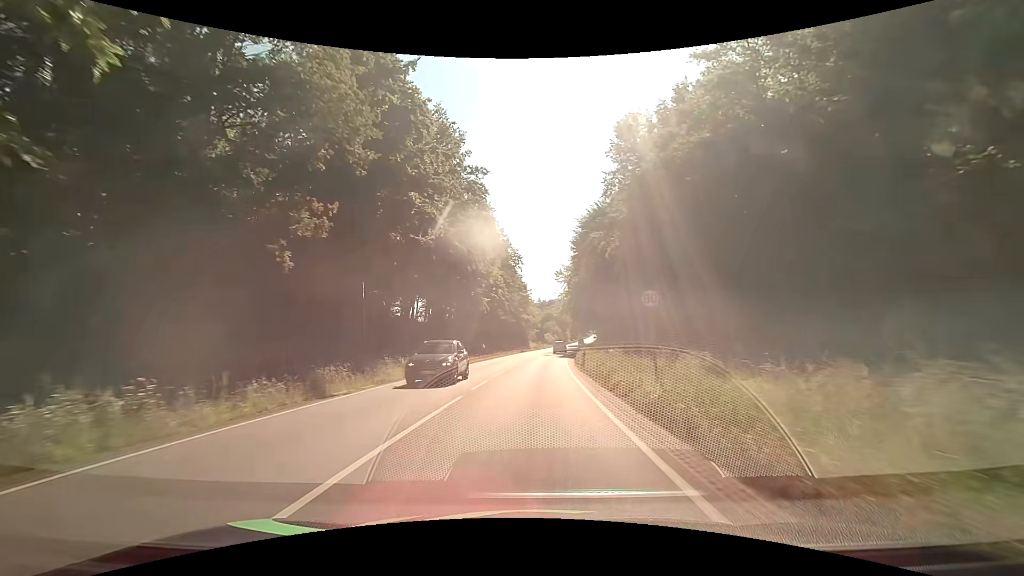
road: primary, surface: asphalt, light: Day
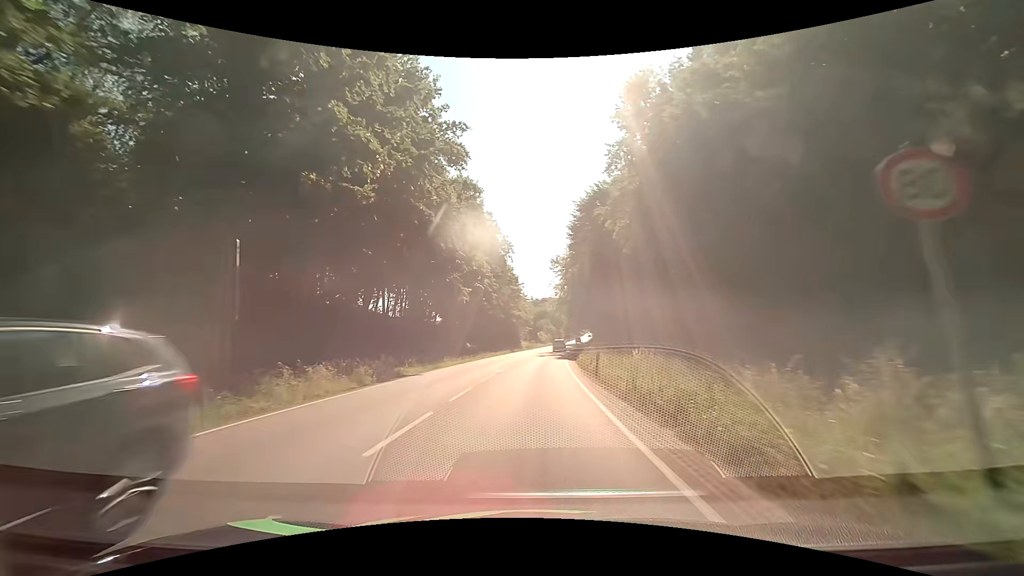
(+0.1, +9.5) m; +1°
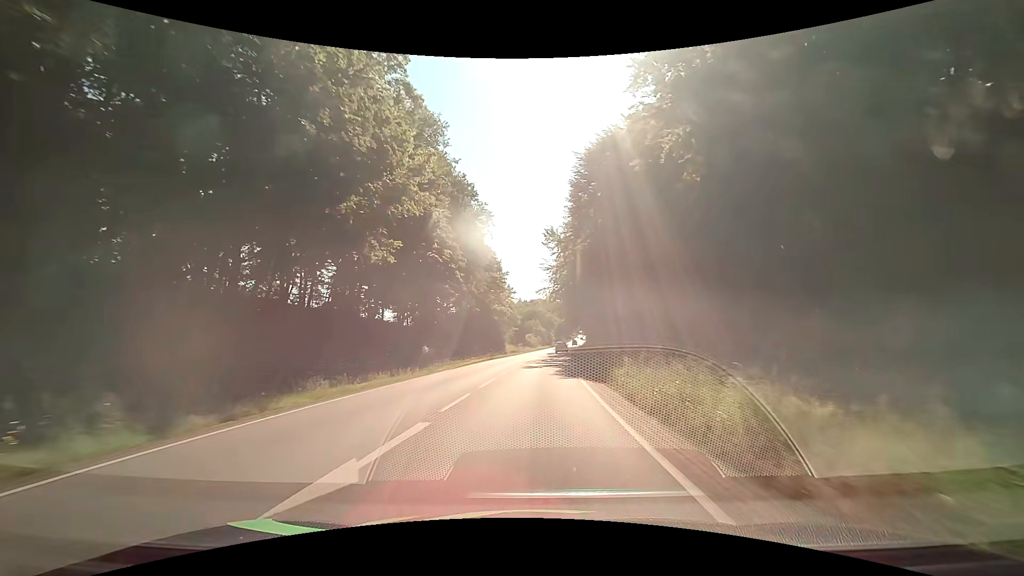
(+0.1, +19.7) m; +1°
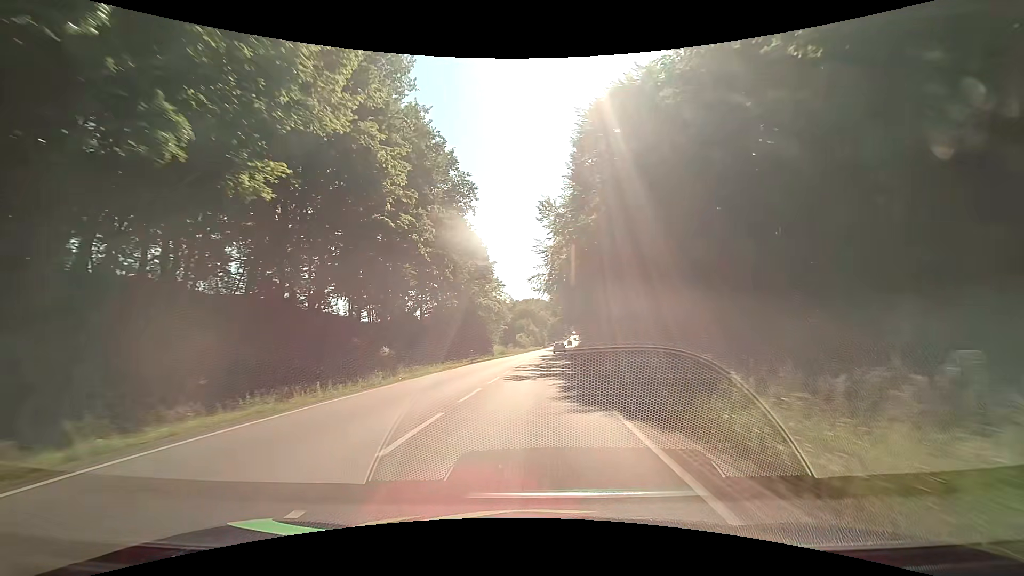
(0.0, +10.2) m; +1°
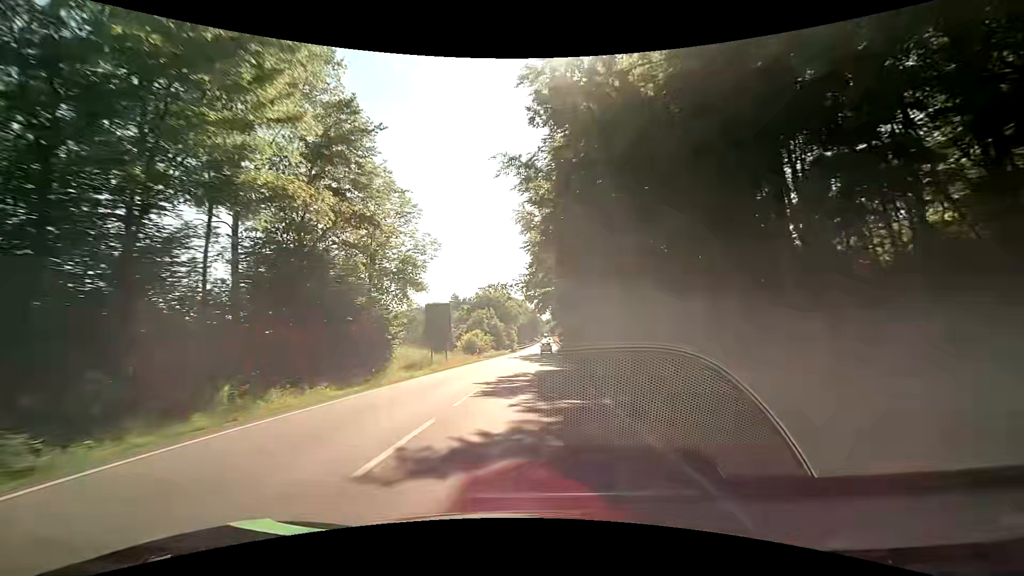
(+1.4, +43.0) m; +4°
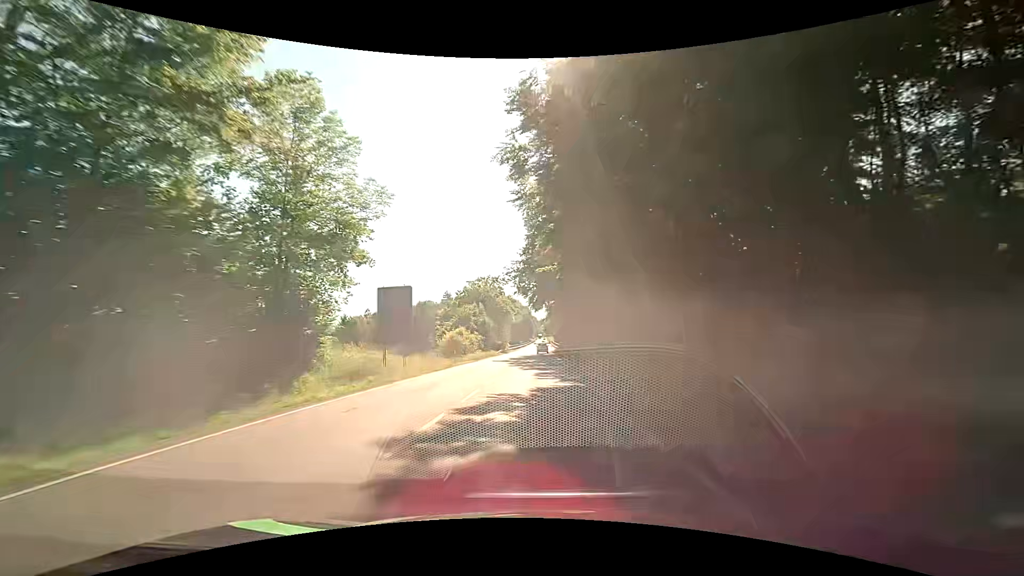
(0.0, +11.3) m; -1°
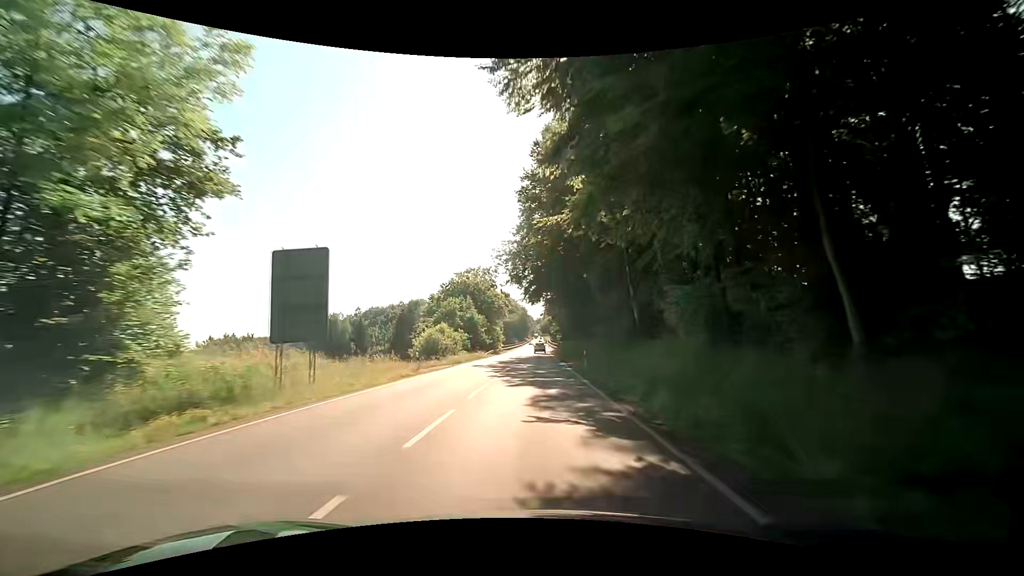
(+0.2, +11.4) m; +1°
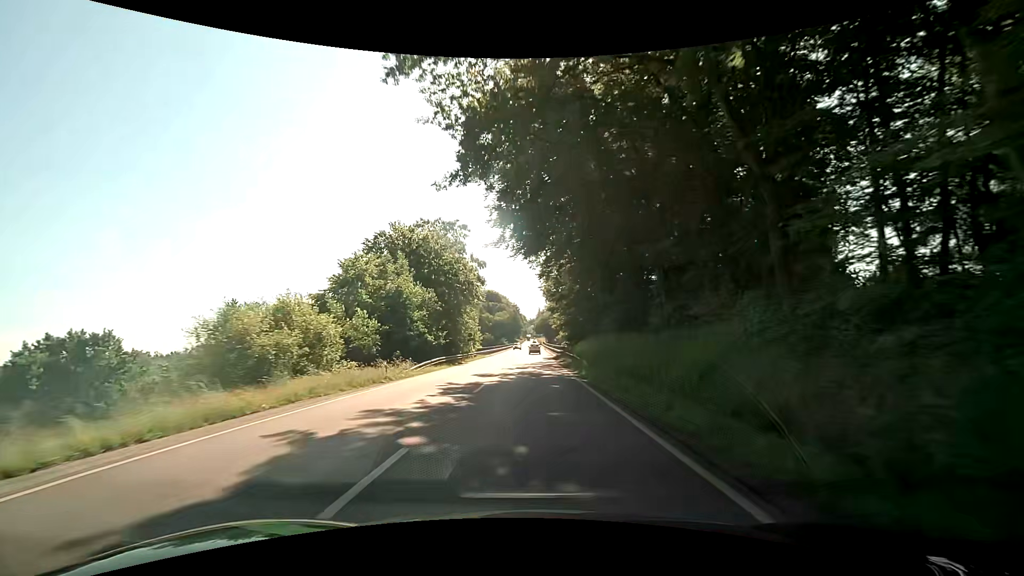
(+0.7, +34.5) m; +2°
(0, +10) (0, +20) (0, +30) (0, +40) (0, +50) (0, +60) (0, +70) (0, +80) (0, +90) (0, +100) m
